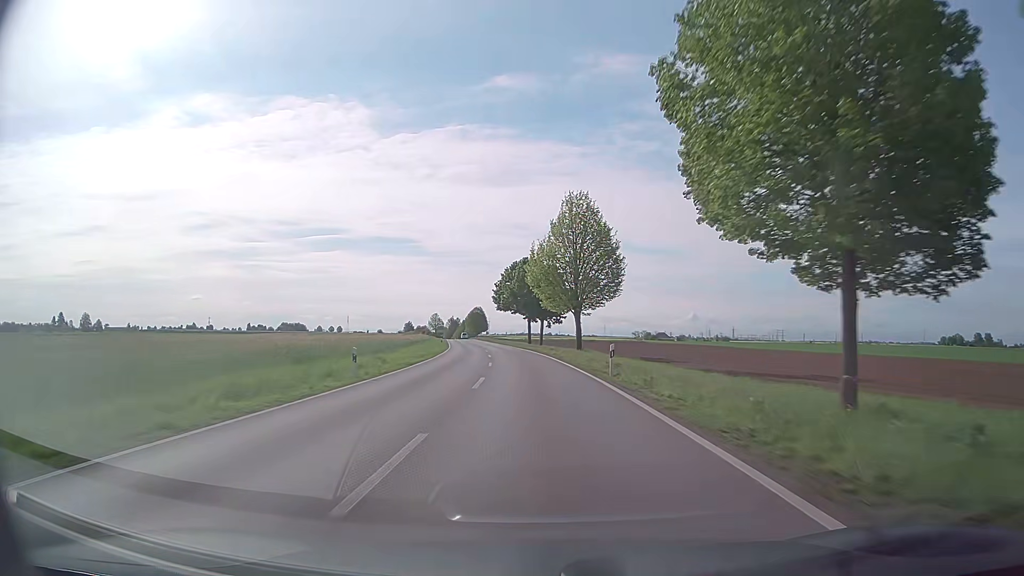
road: secondary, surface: asphalt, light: Day
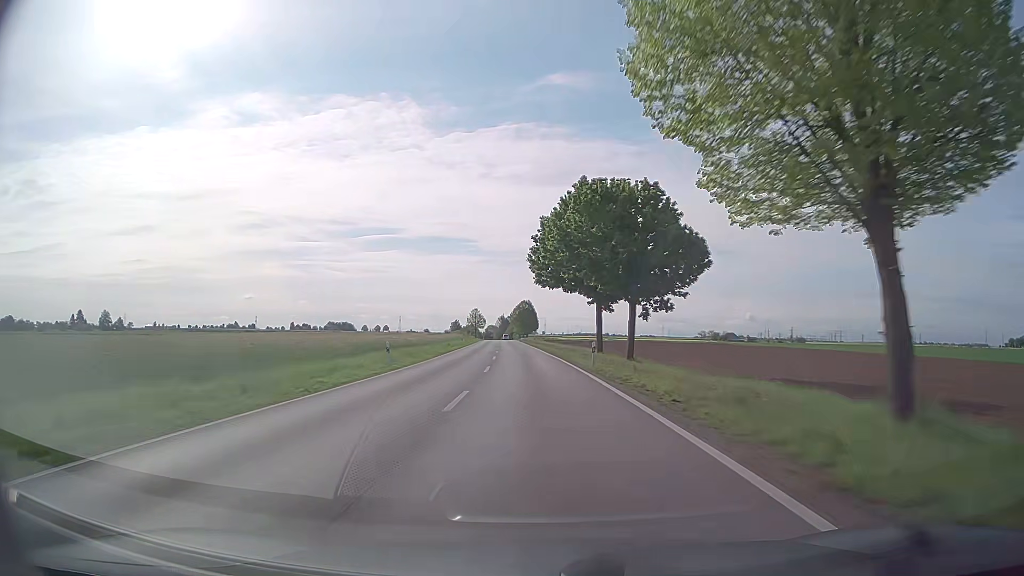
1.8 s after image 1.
(-1.8, +41.7) m; -5°
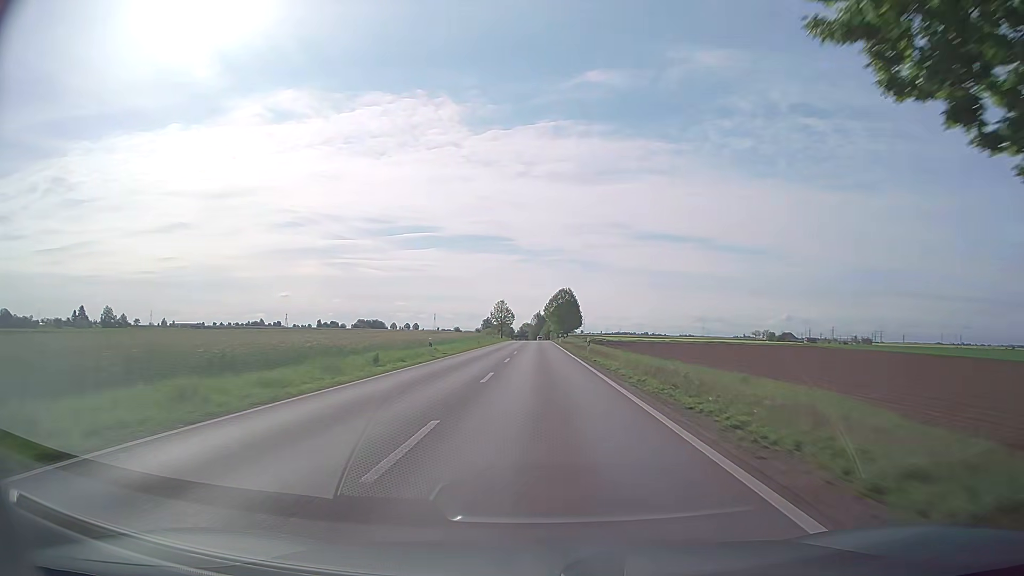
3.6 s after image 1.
(-1.4, +42.2) m; -4°
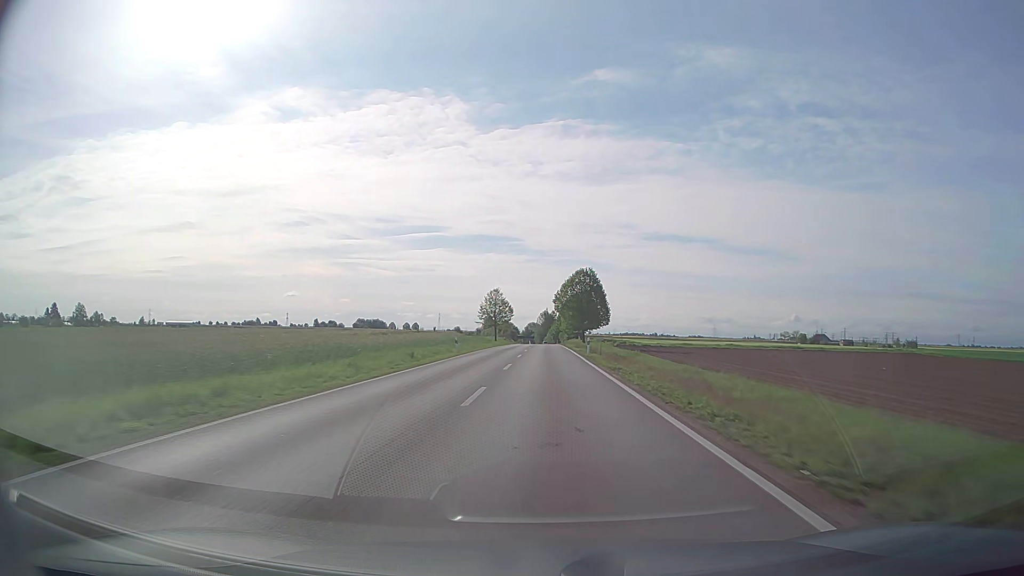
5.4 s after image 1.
(-0.2, +42.3) m; 0°
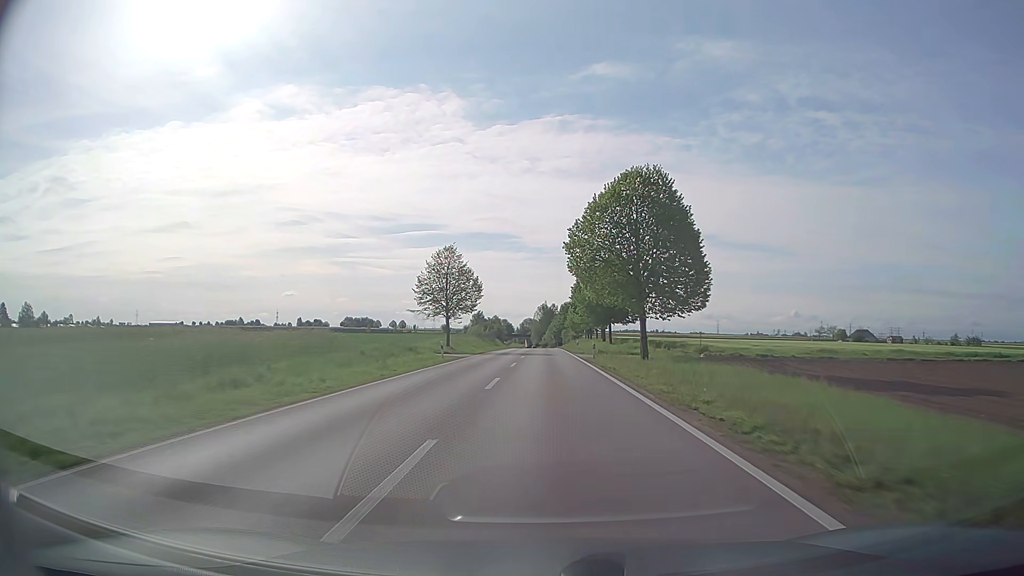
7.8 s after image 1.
(+0.1, +56.4) m; 0°
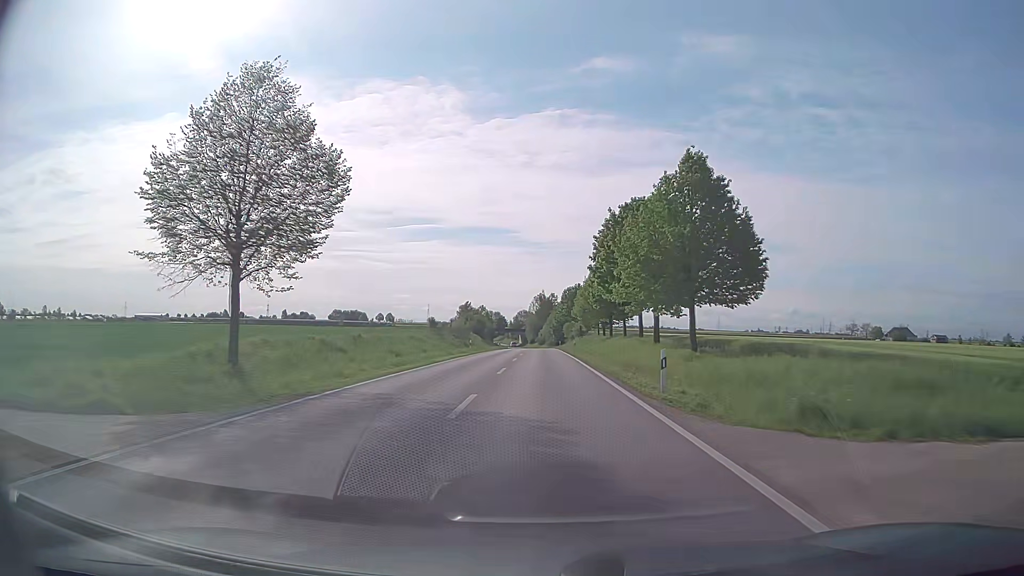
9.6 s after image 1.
(+0.2, +42.1) m; +1°
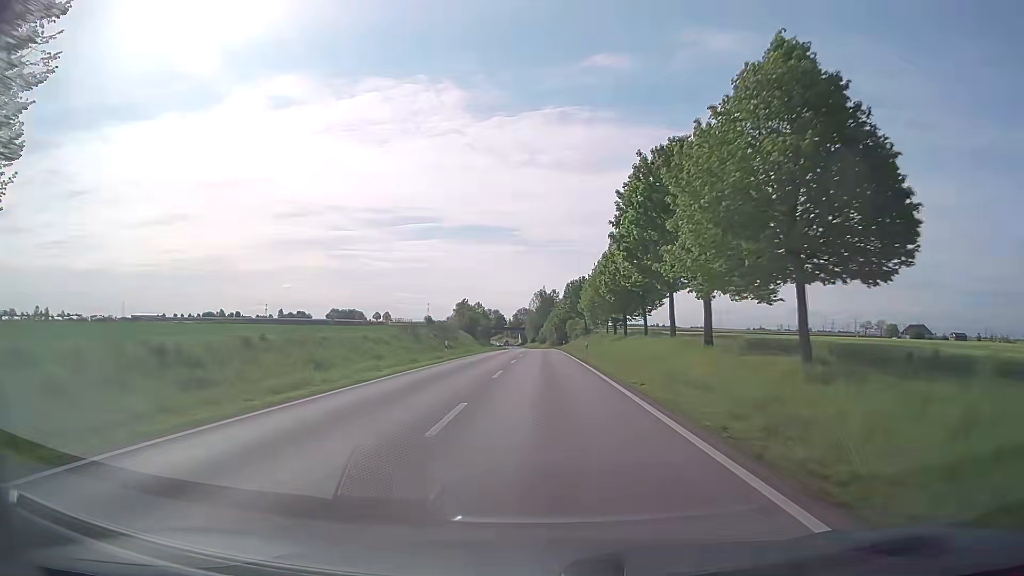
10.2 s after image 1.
(-0.1, +14.0) m; 0°
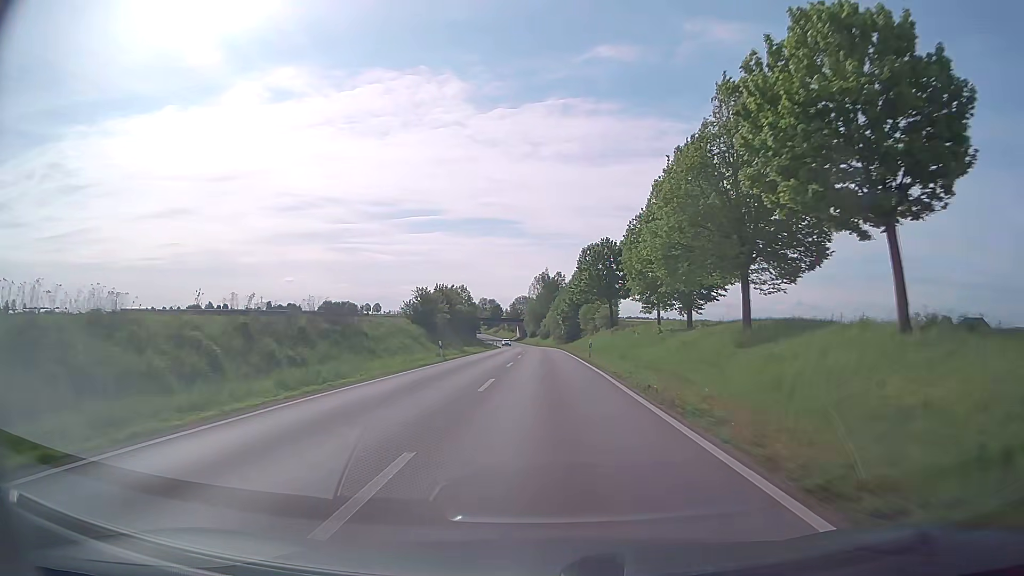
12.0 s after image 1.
(-0.1, +41.8) m; 0°
(0, +10) (0, +20) (0, +30) (0, +40) (0, +50) (0, +60) (-1, +70) (-1, +80) (-1, +90) (-2, +100) m
